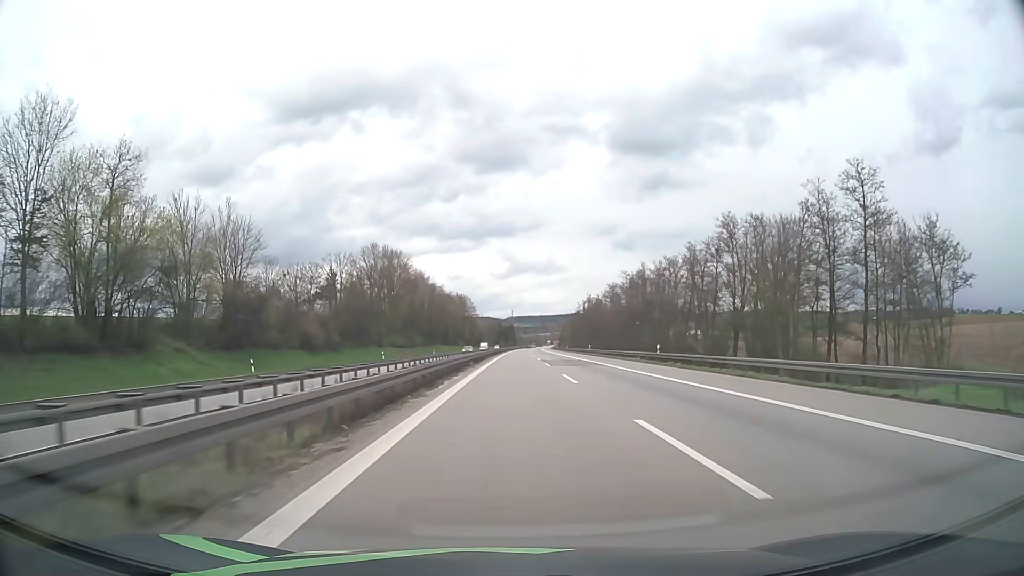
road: motorway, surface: asphalt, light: Day
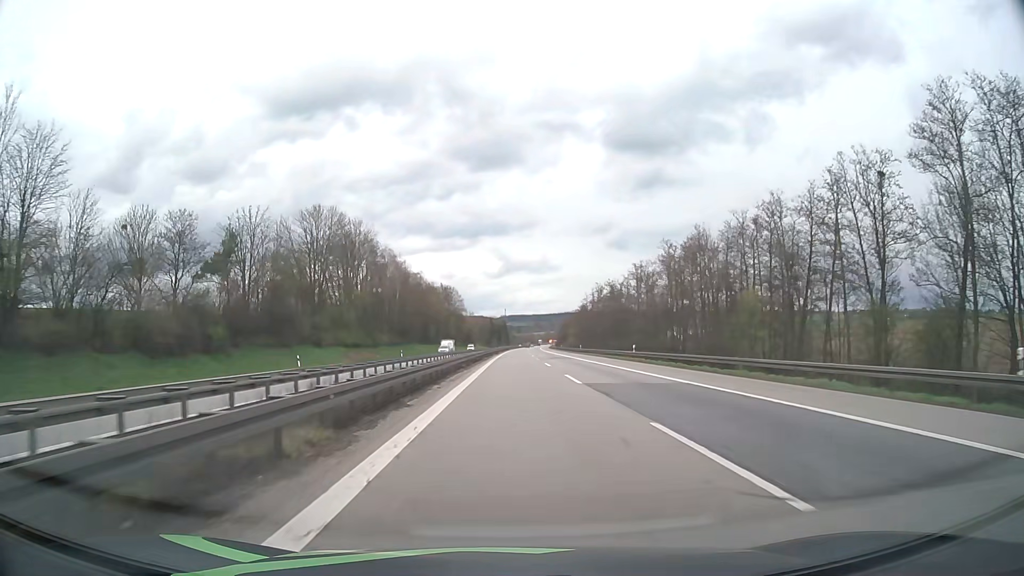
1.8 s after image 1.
(+0.1, +36.9) m; 0°
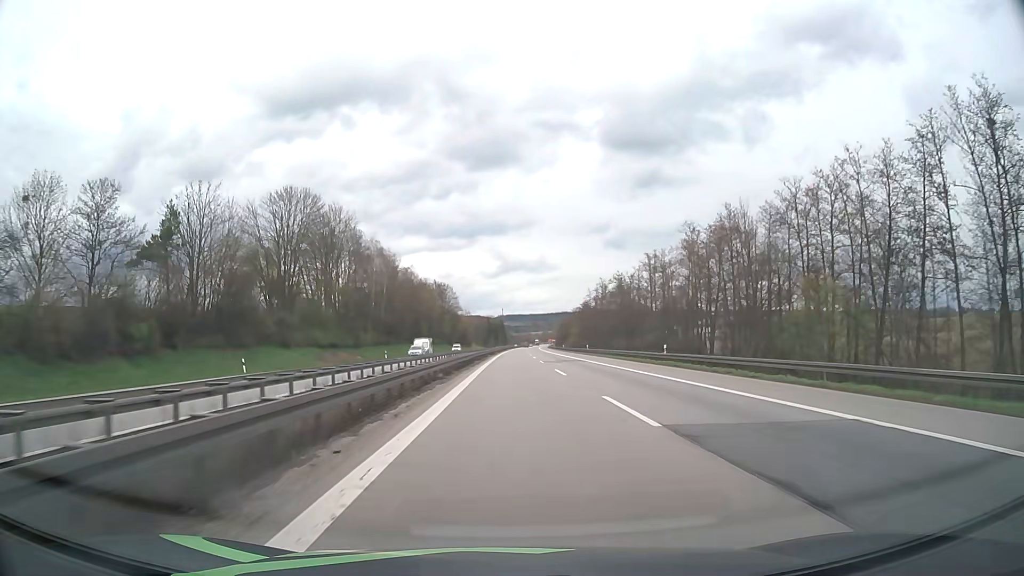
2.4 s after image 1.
(0.0, +12.3) m; 0°
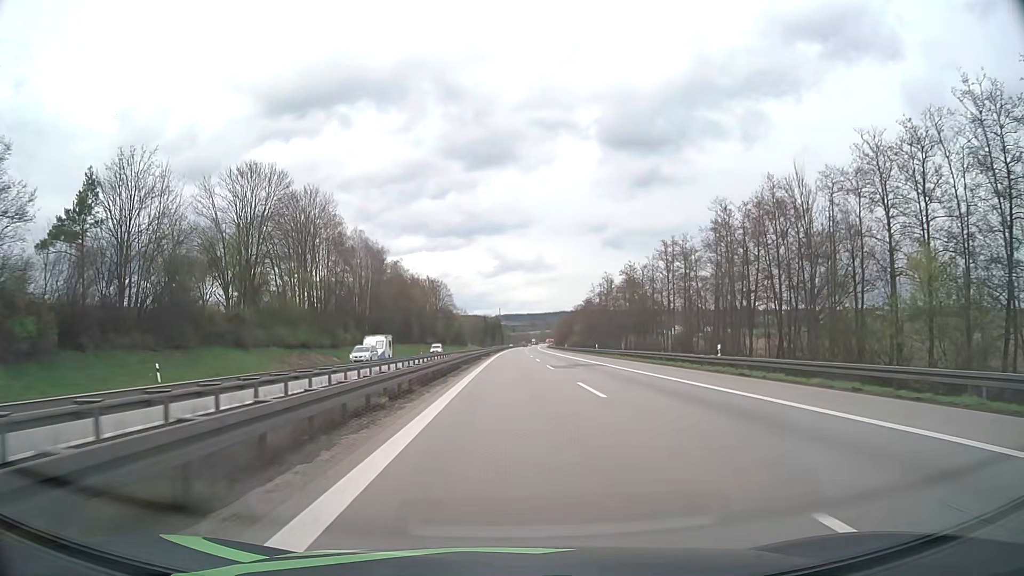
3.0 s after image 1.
(0.0, +12.3) m; 0°
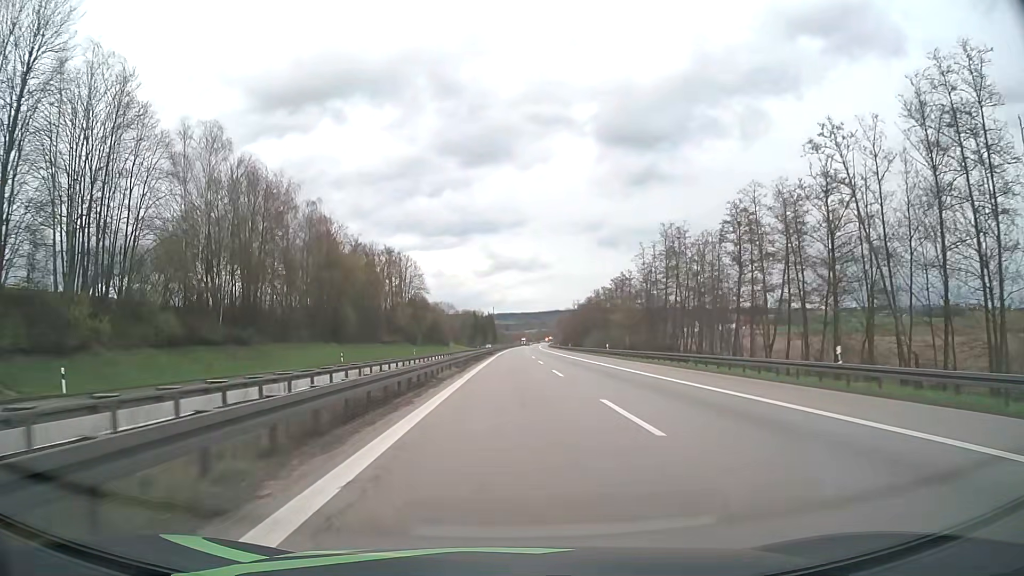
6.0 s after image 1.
(+0.4, +61.6) m; +1°
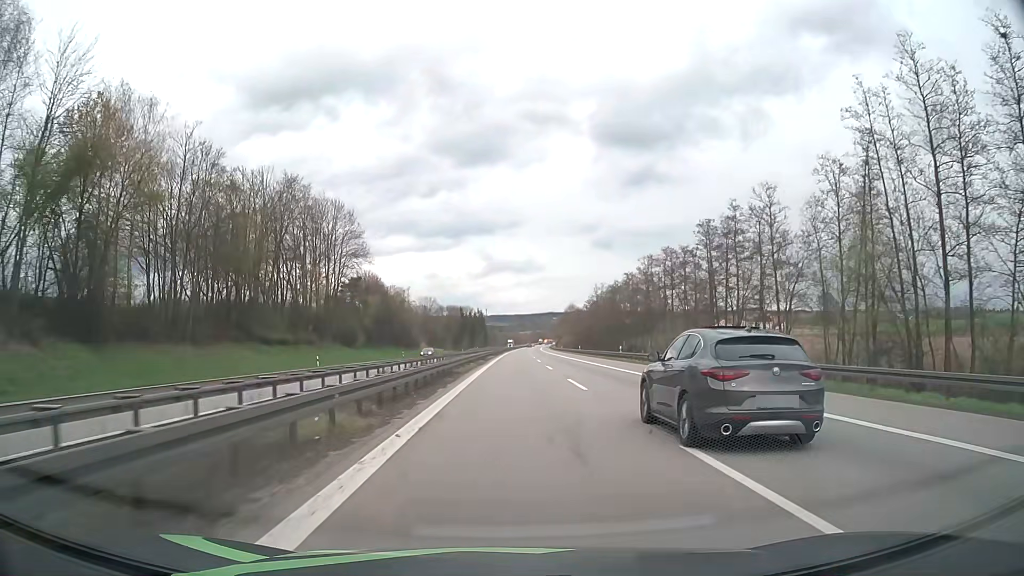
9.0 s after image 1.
(+0.3, +61.8) m; 0°
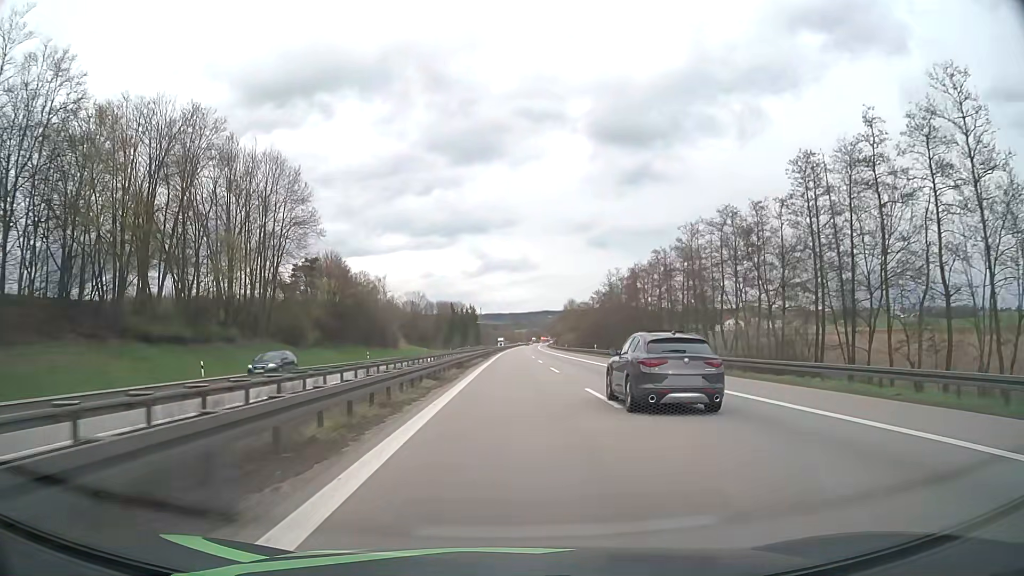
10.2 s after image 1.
(+0.1, +24.8) m; +1°
